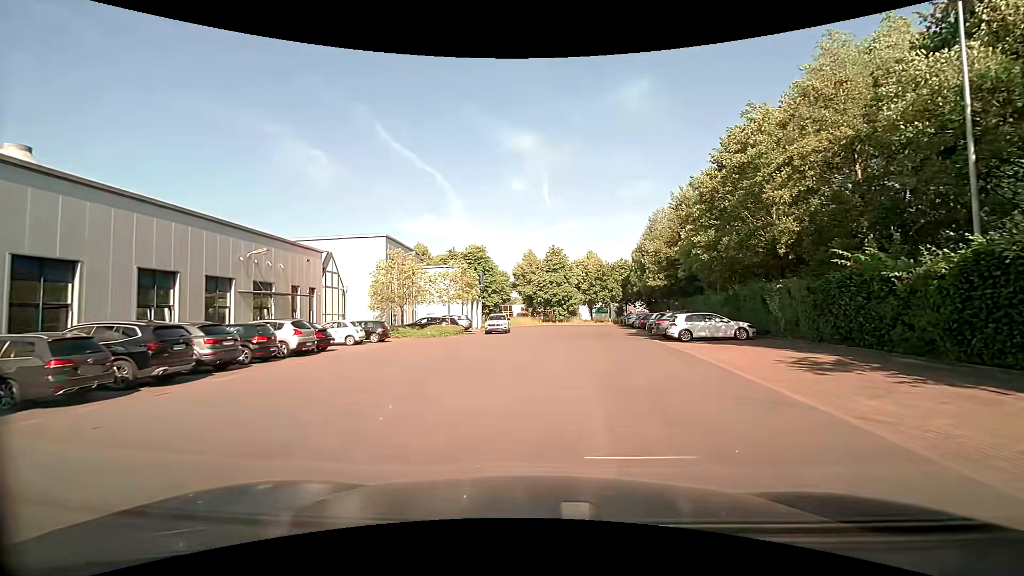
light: Day
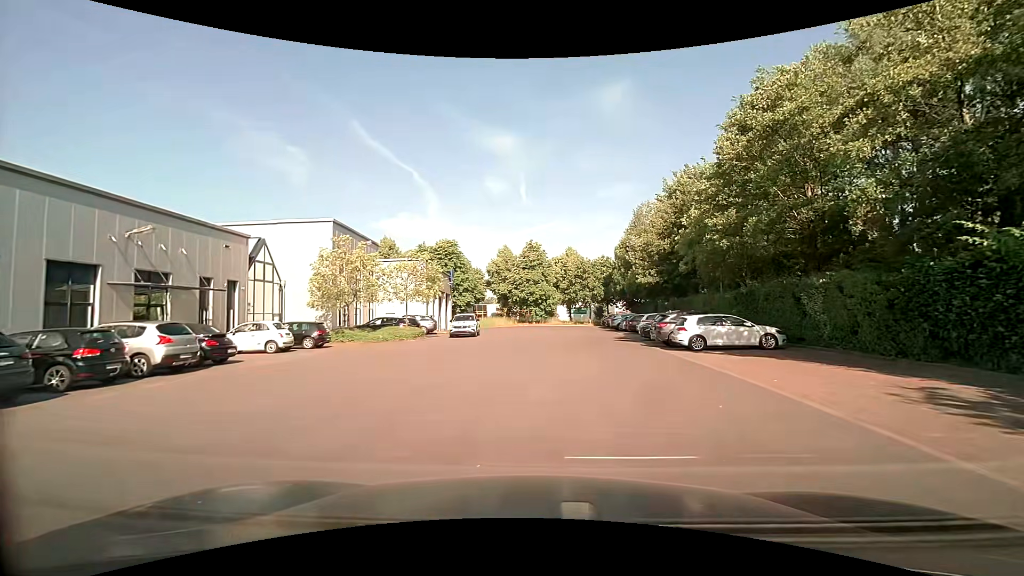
(+0.1, +5.9) m; +2°
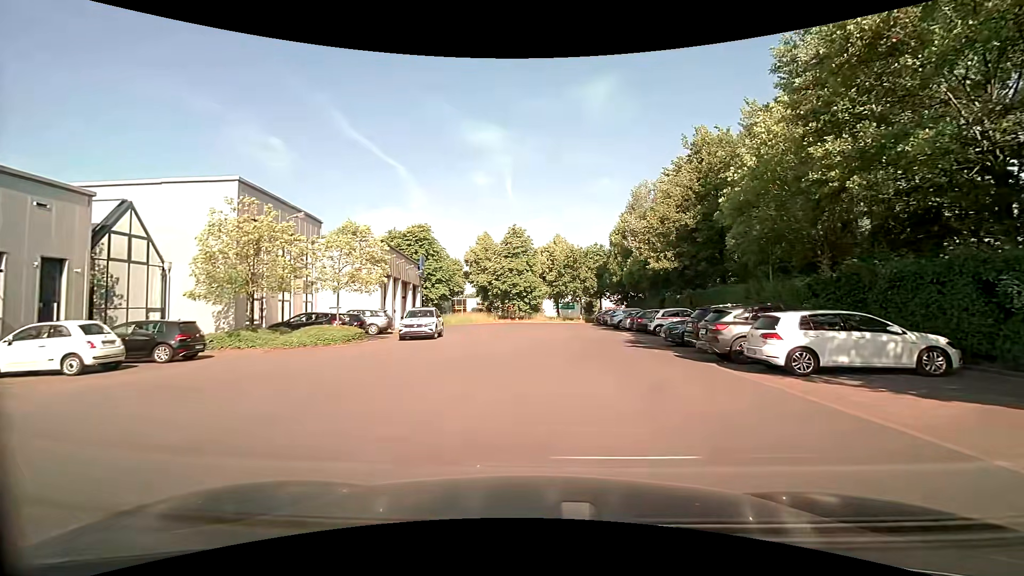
(+0.2, +9.0) m; +2°
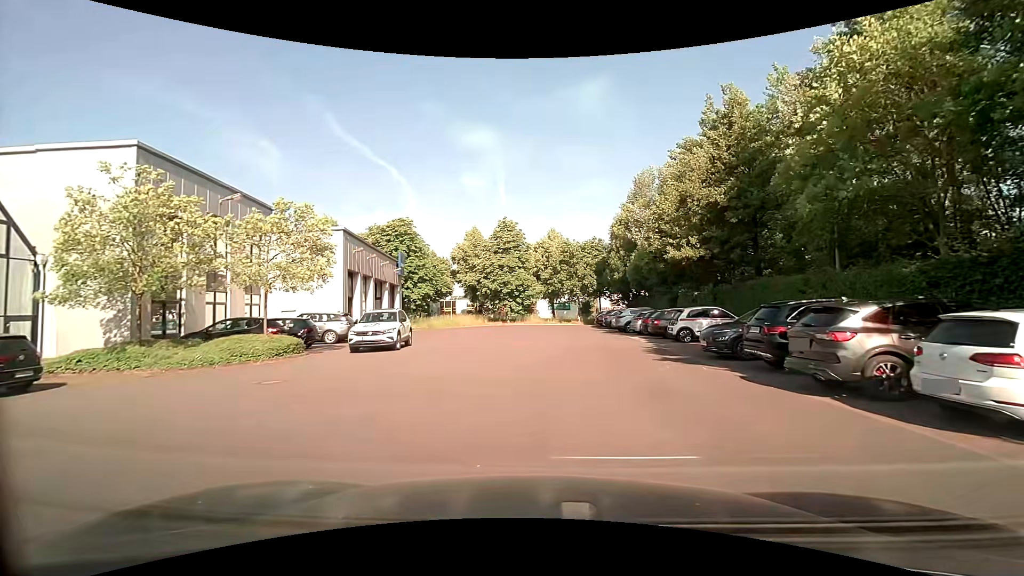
(0.0, +5.8) m; 0°
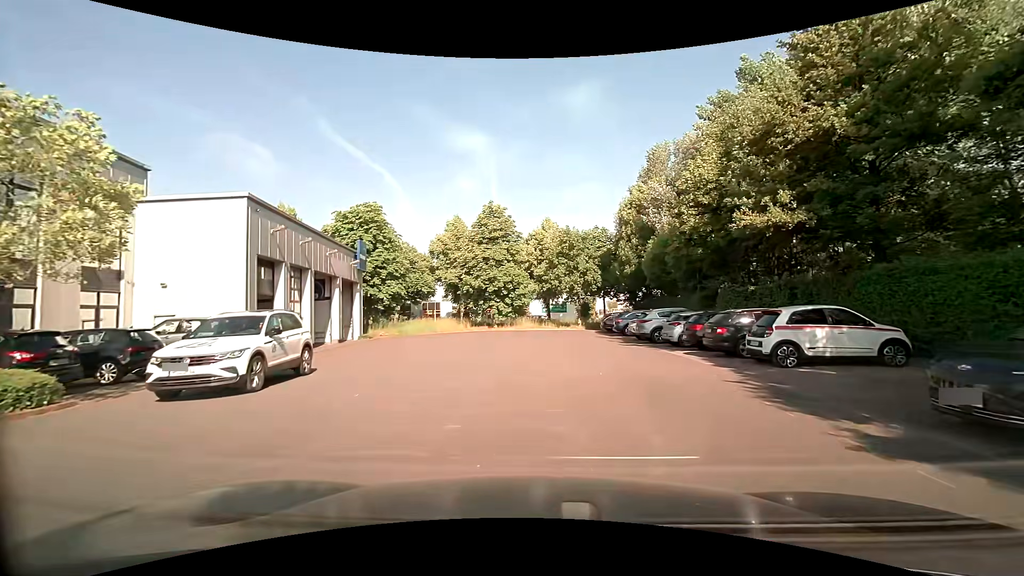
(+0.1, +9.5) m; +1°
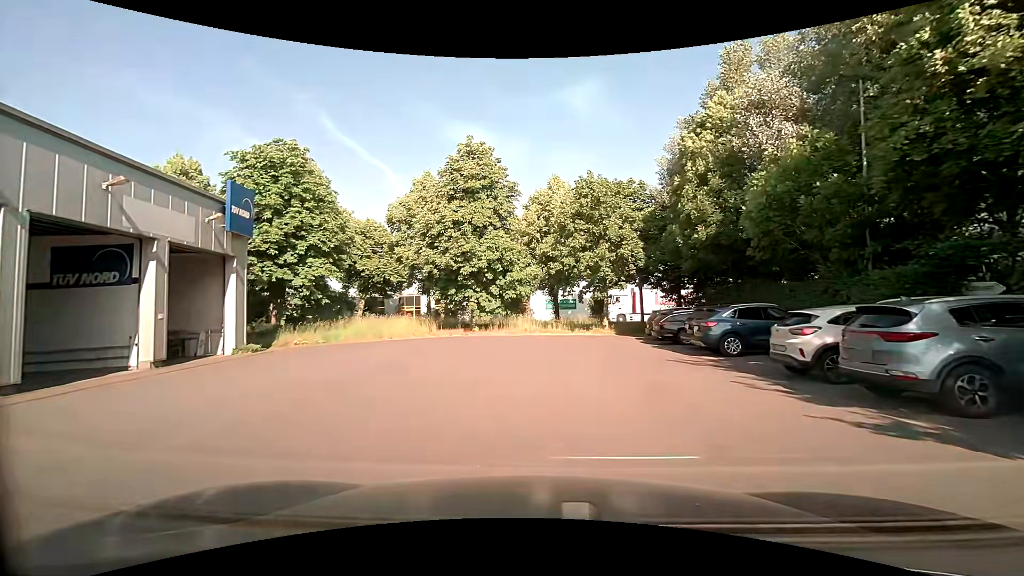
(0.0, +16.9) m; 0°
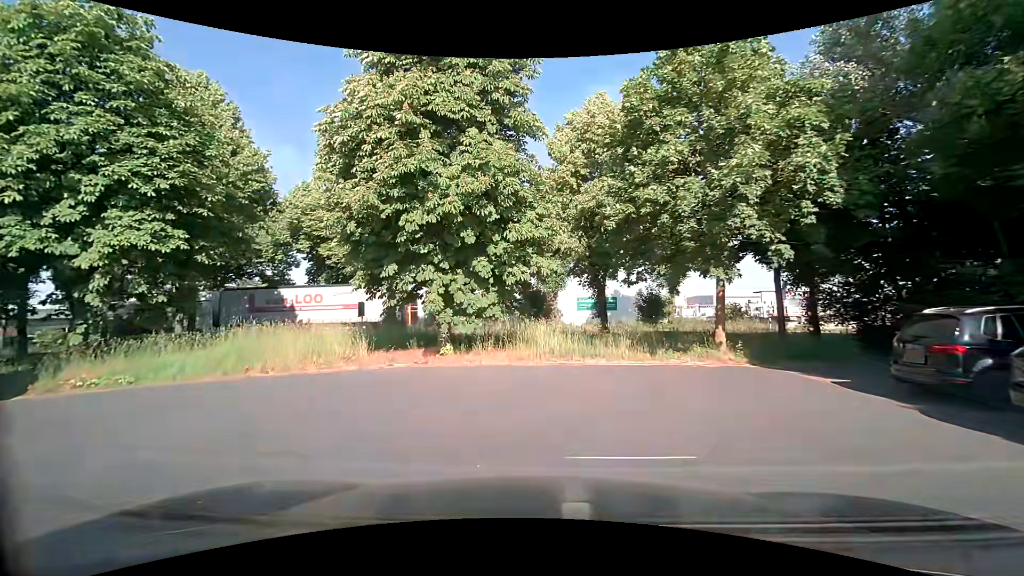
(-0.3, +15.9) m; -4°
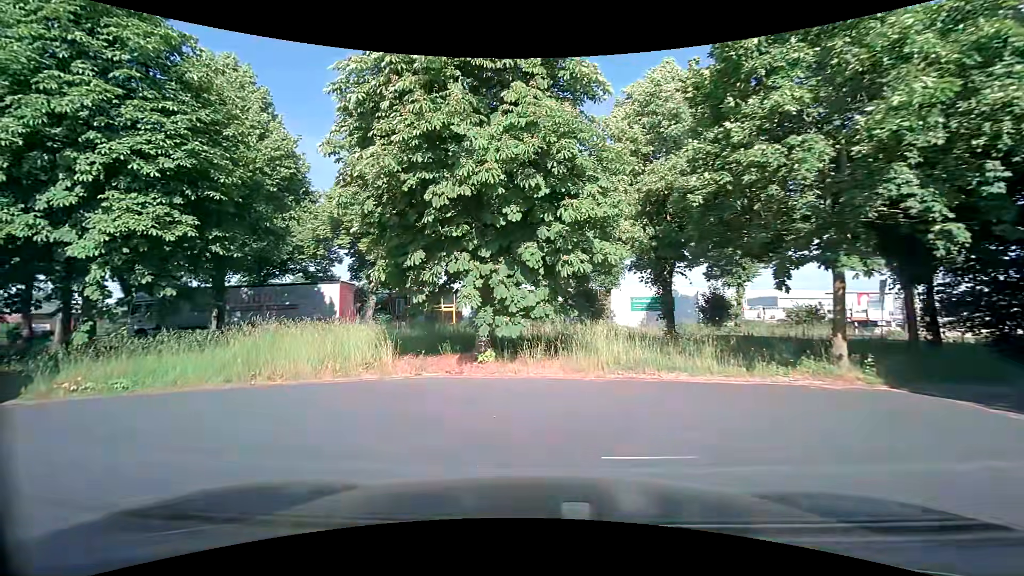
(-0.1, +2.7) m; -4°
(-3, +9) (-13, +12) (-23, +12) (-33, +12) (-43, +12) (-52, +11) (-62, +8) (-72, +7) (-82, +6) (-92, +4) m
